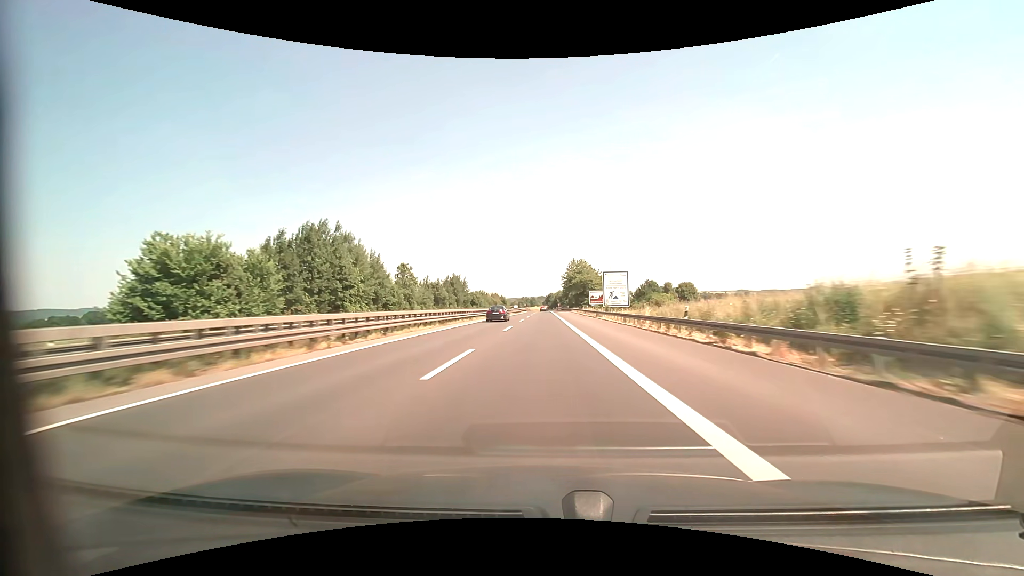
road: motorway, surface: asphalt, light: Day
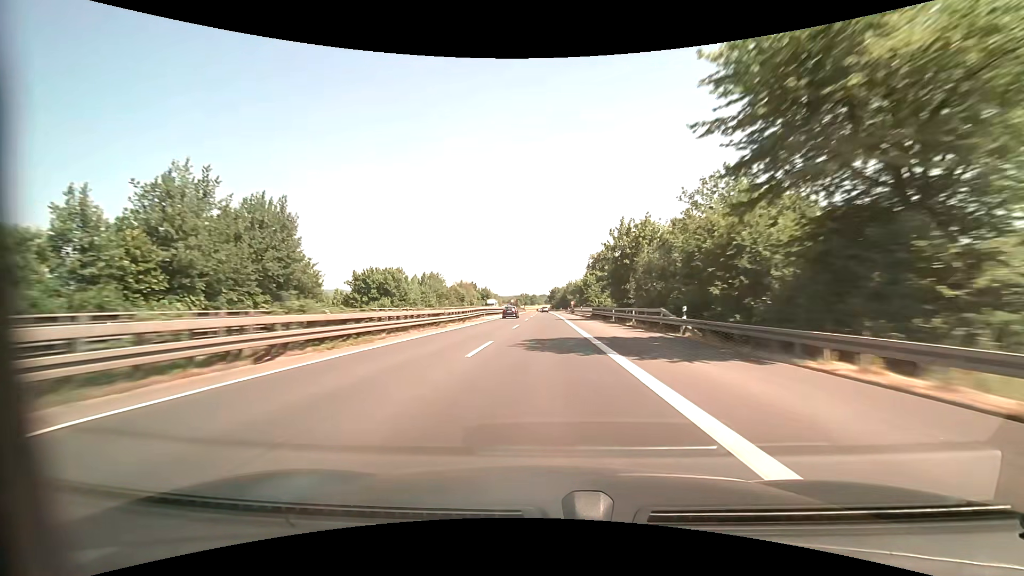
(-0.6, +103.8) m; 0°
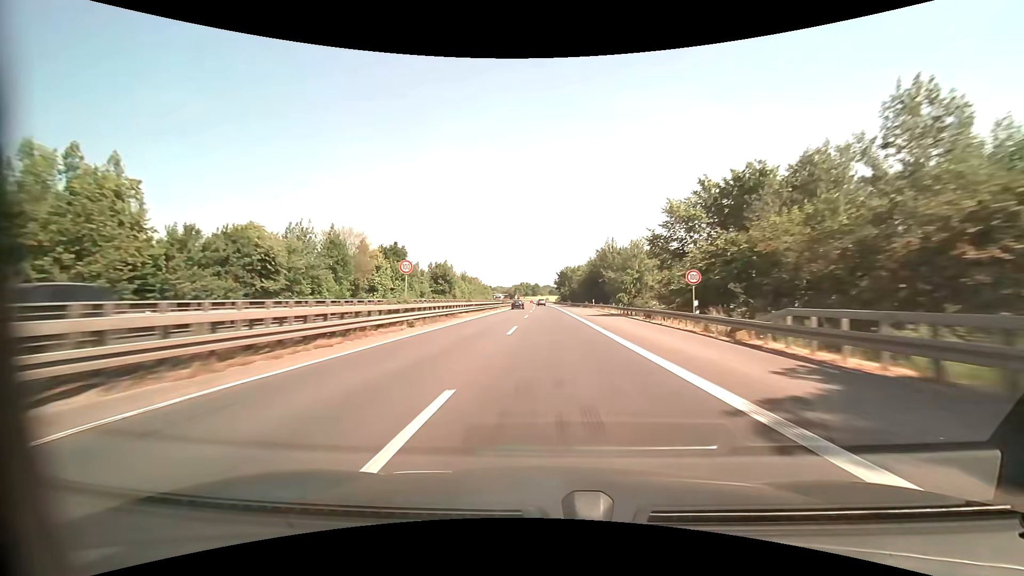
(-0.6, +101.2) m; 0°
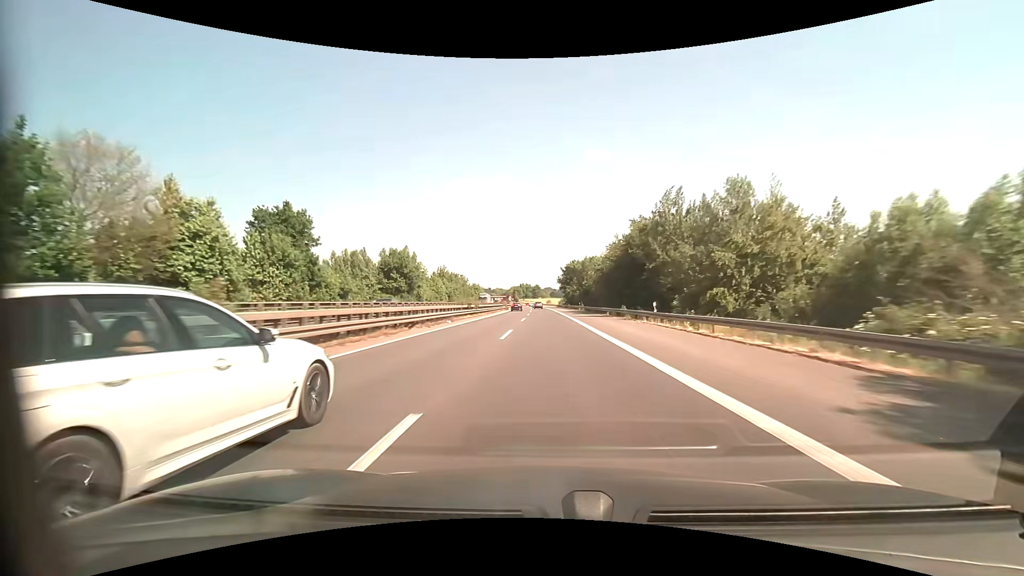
(0.0, +37.2) m; 0°
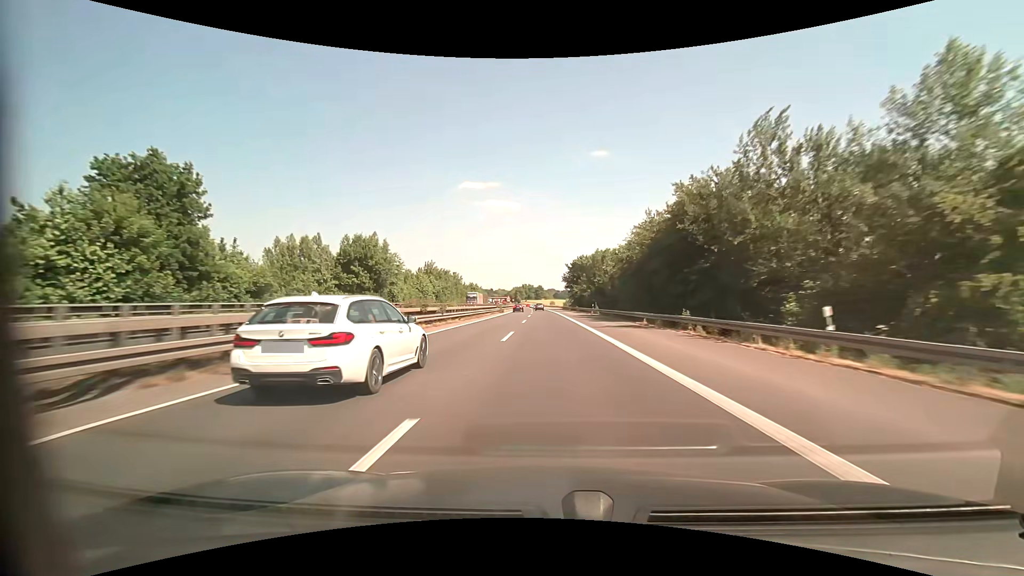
(-0.1, +18.1) m; 0°
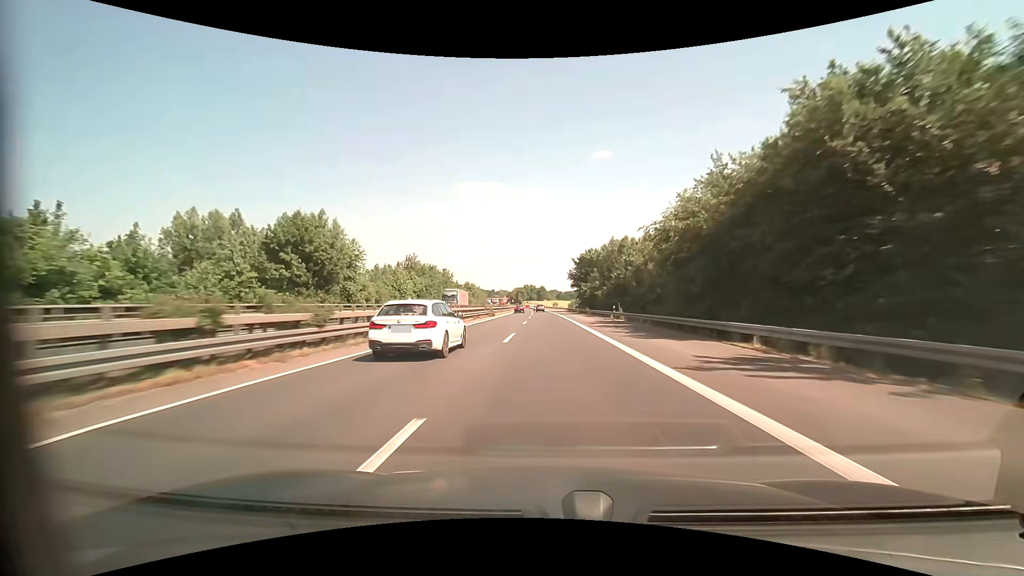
(0.0, +17.9) m; 0°
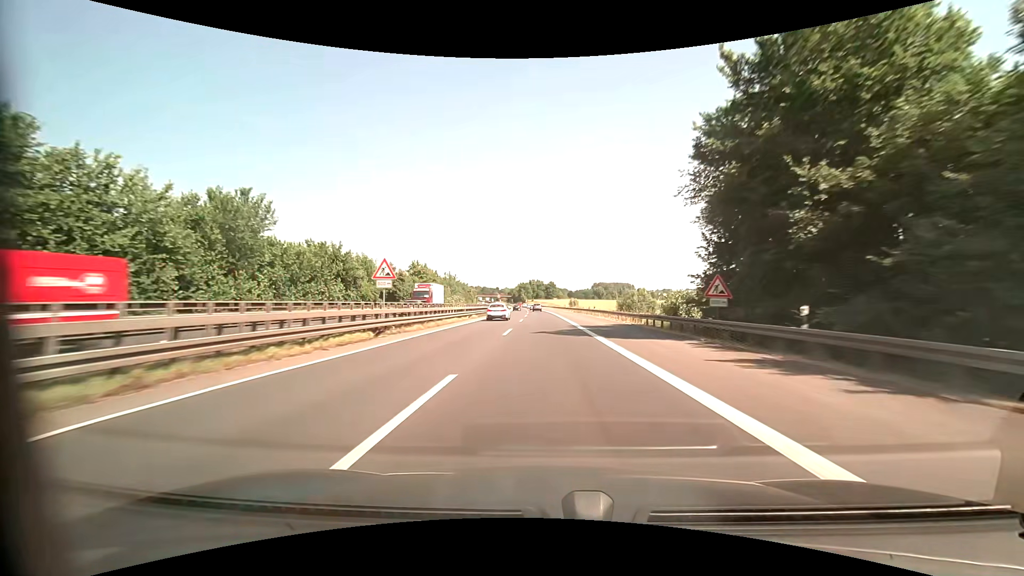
(-0.8, +86.1) m; -1°
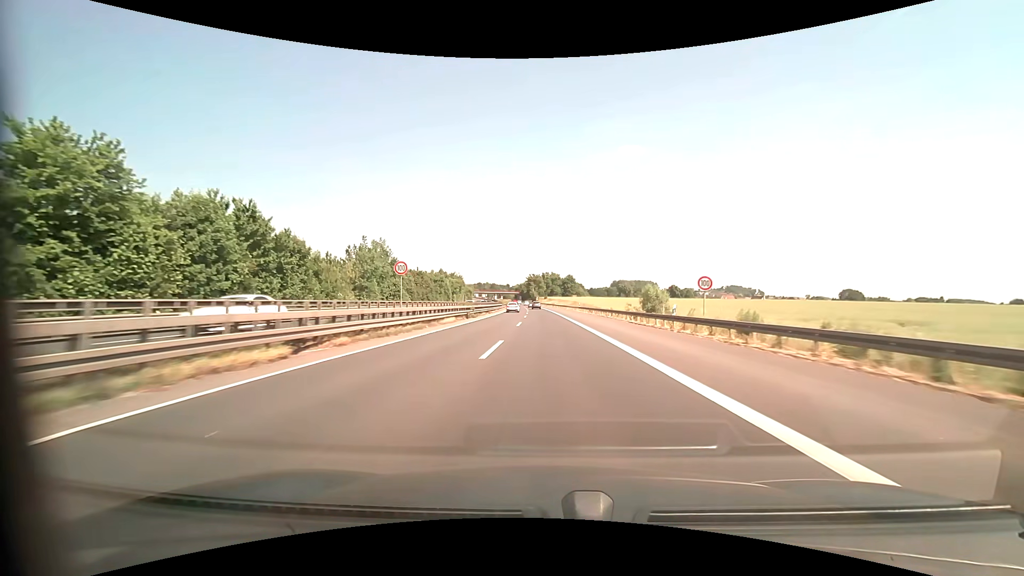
(-1.3, +81.2) m; -2°
(0, +10) (0, +20) (0, +30) (0, +40) (-1, +50) (-1, +60) (-1, +70) (-1, +80) (-2, +90) (-2, +100) m
